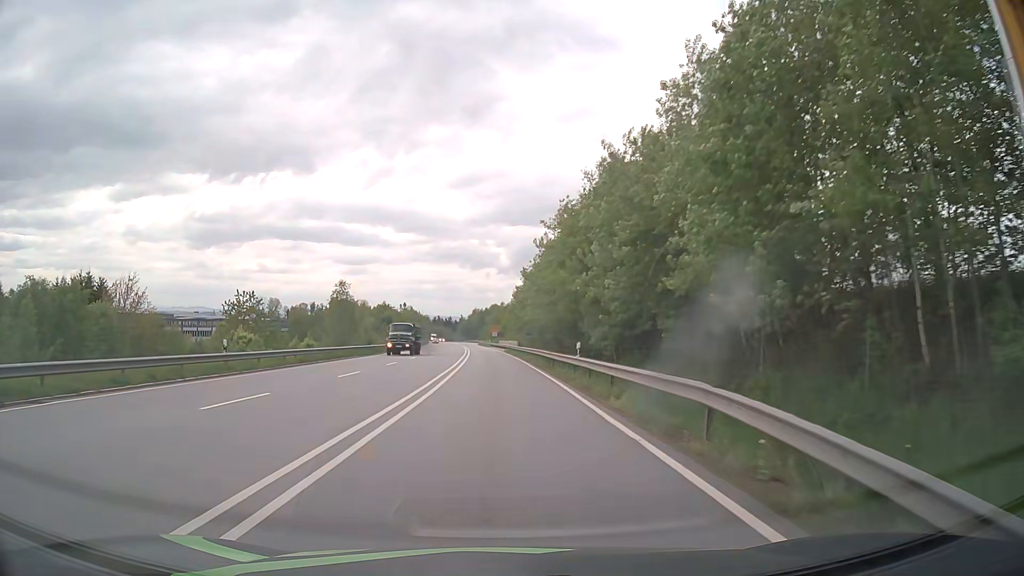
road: primary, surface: asphalt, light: Day
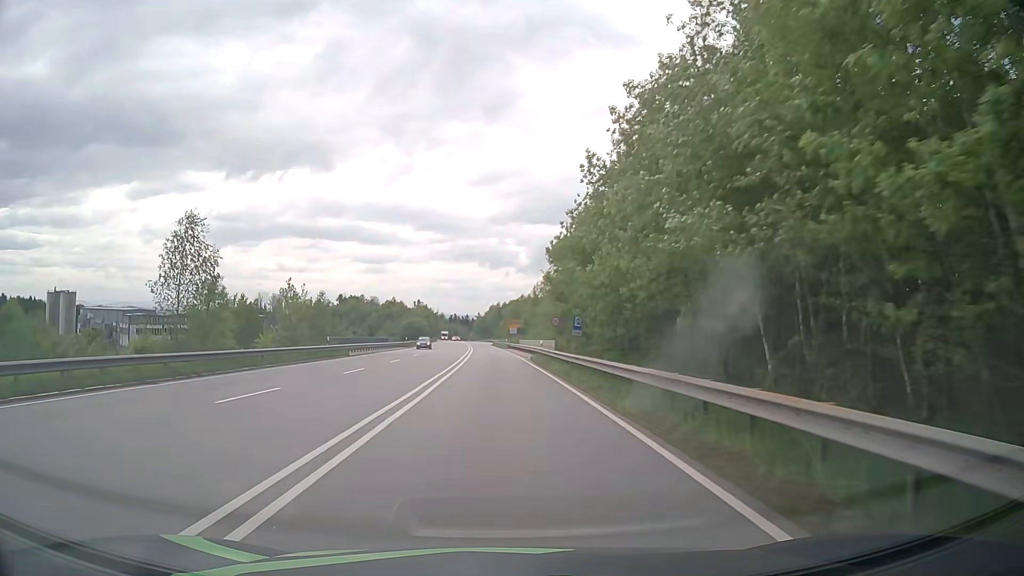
(-0.5, +34.9) m; -2°
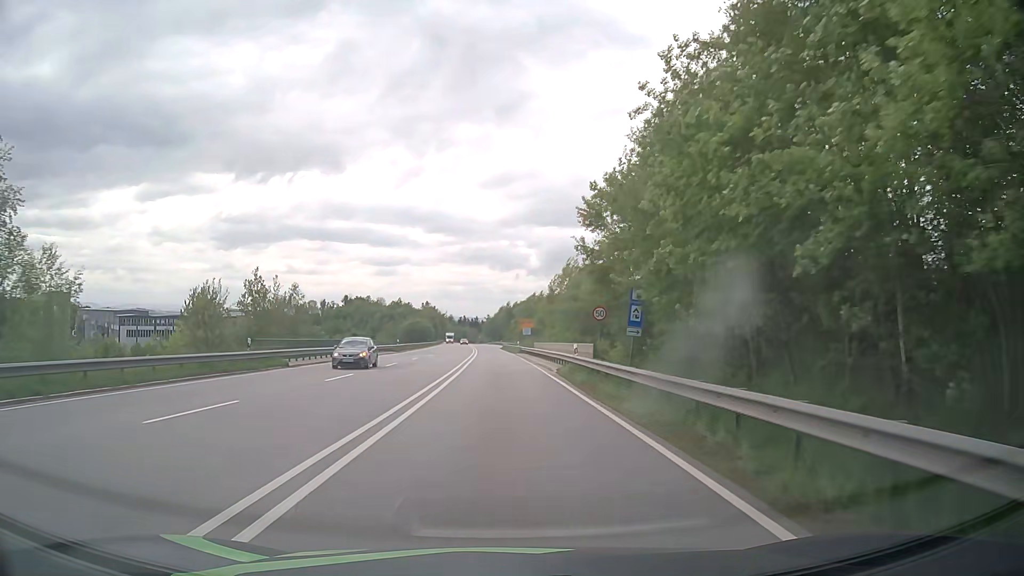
(-0.1, +15.1) m; -1°
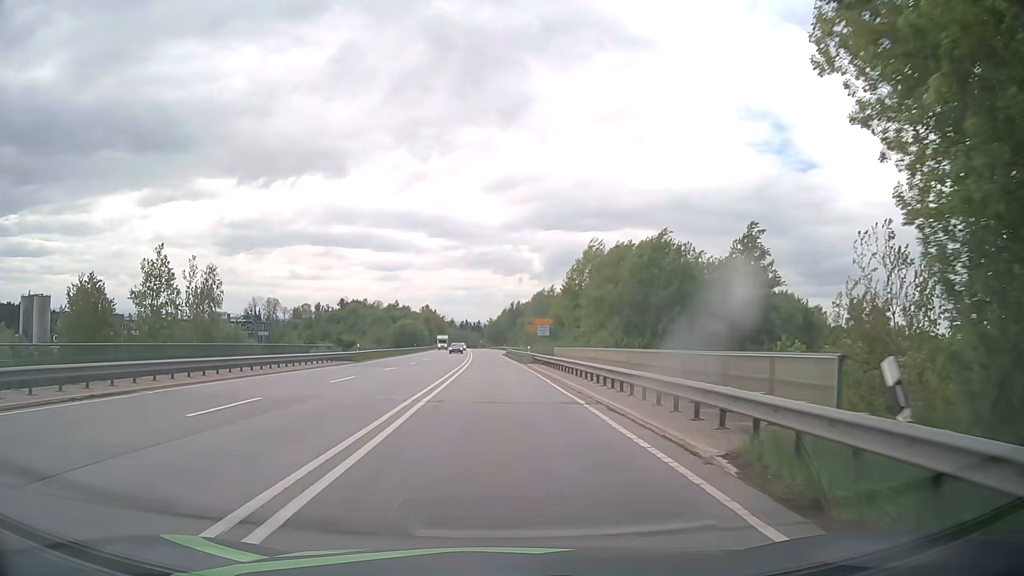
(-0.2, +22.7) m; -1°
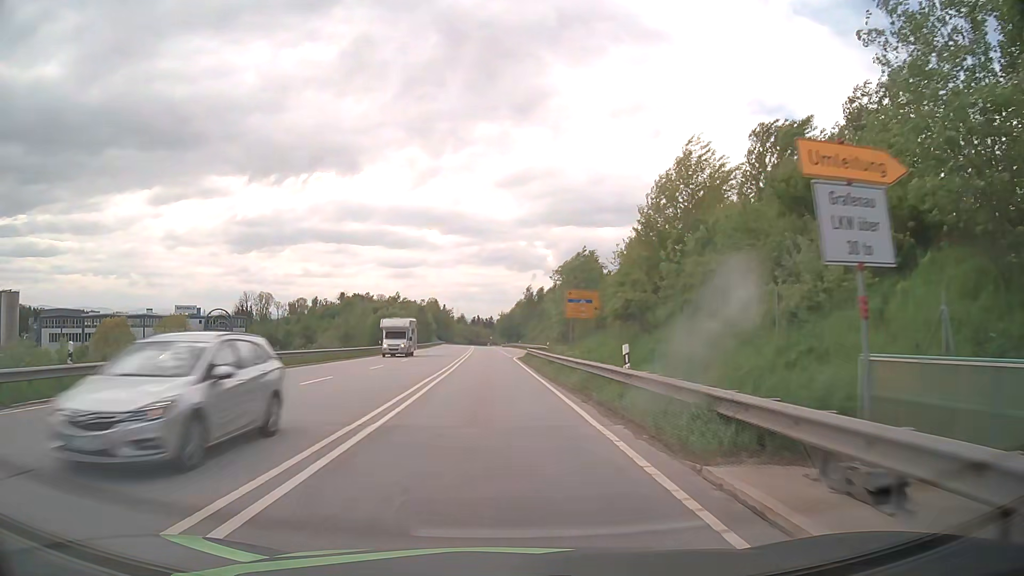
(-0.2, +38.7) m; -1°
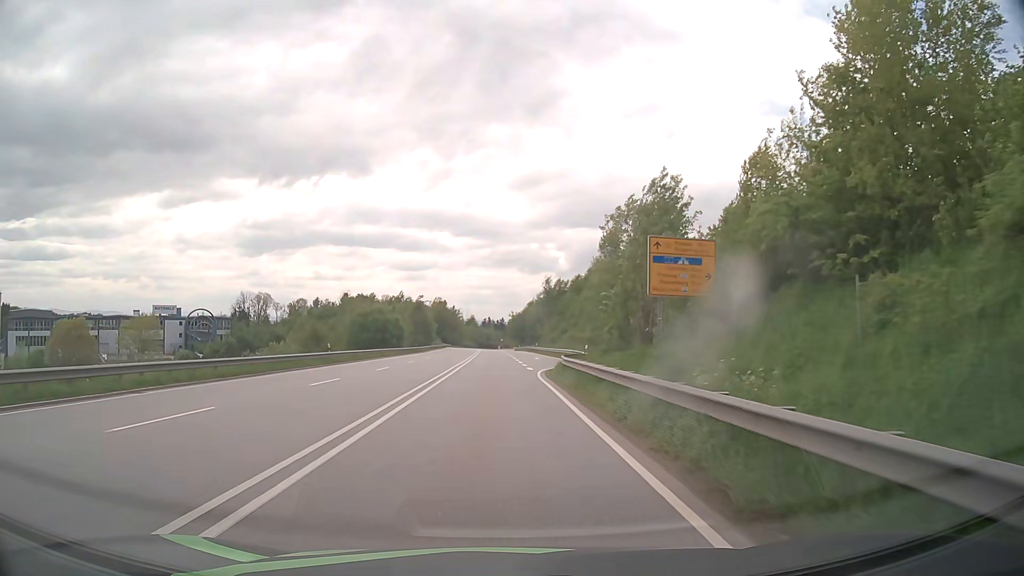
(-0.1, +23.2) m; -1°
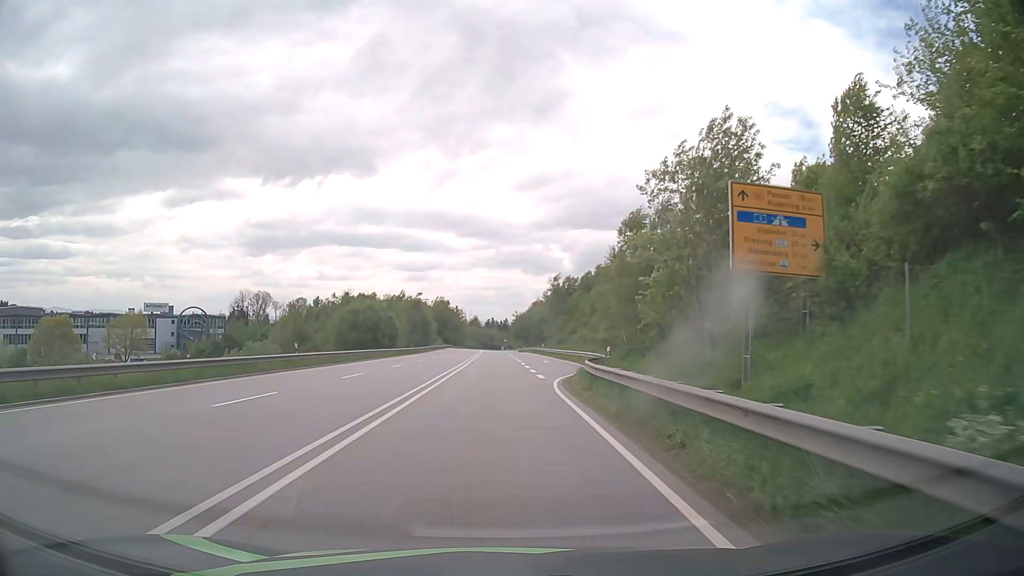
(0.0, +7.7) m; 0°
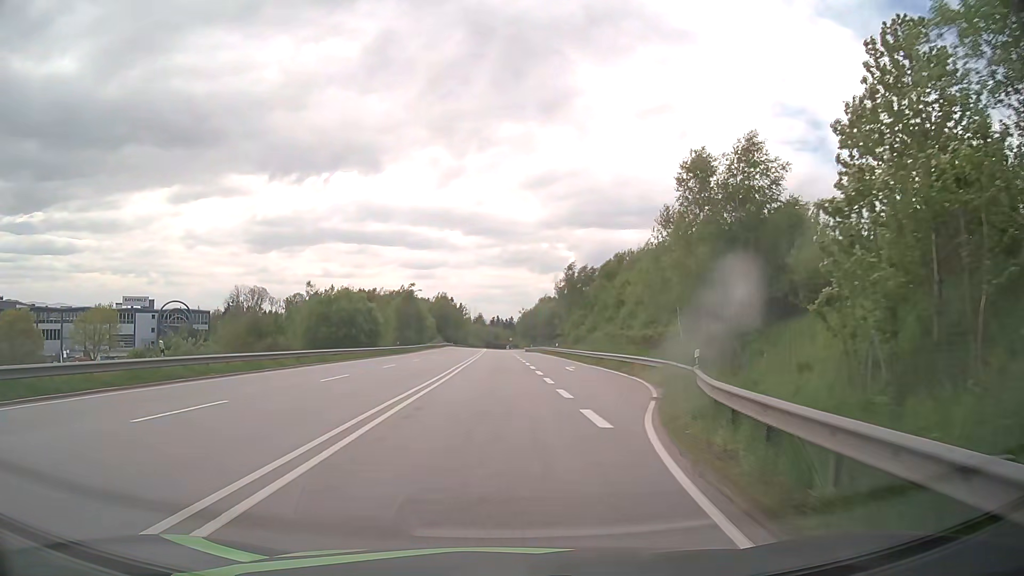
(-0.1, +15.5) m; -1°
